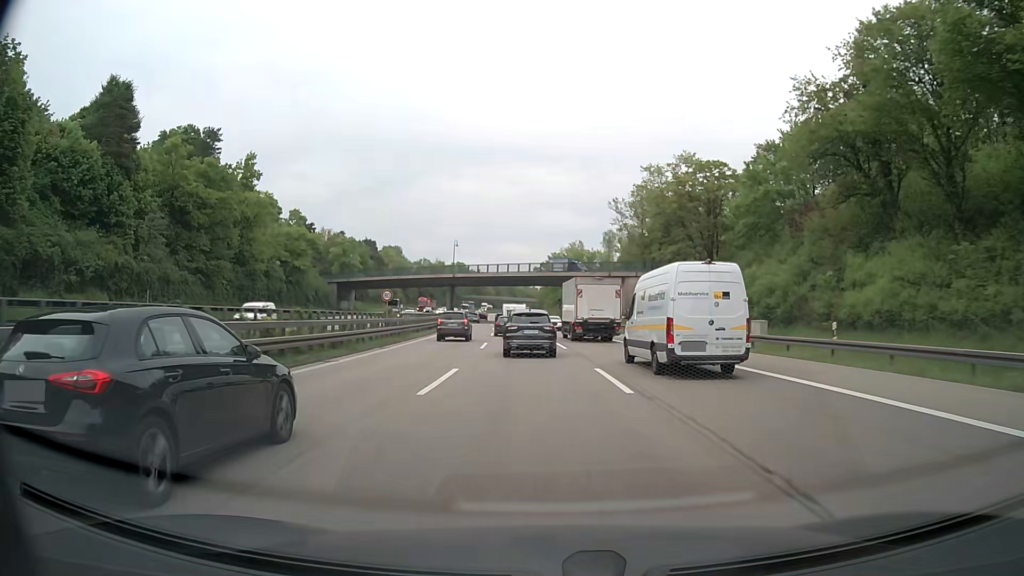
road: motorway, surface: asphalt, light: Day
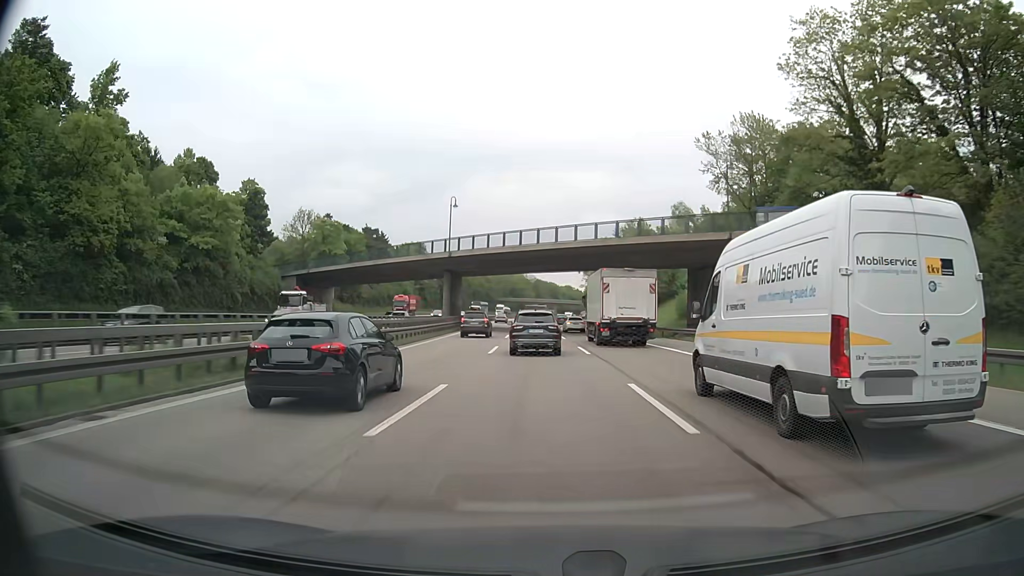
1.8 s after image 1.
(-1.2, +40.6) m; -3°
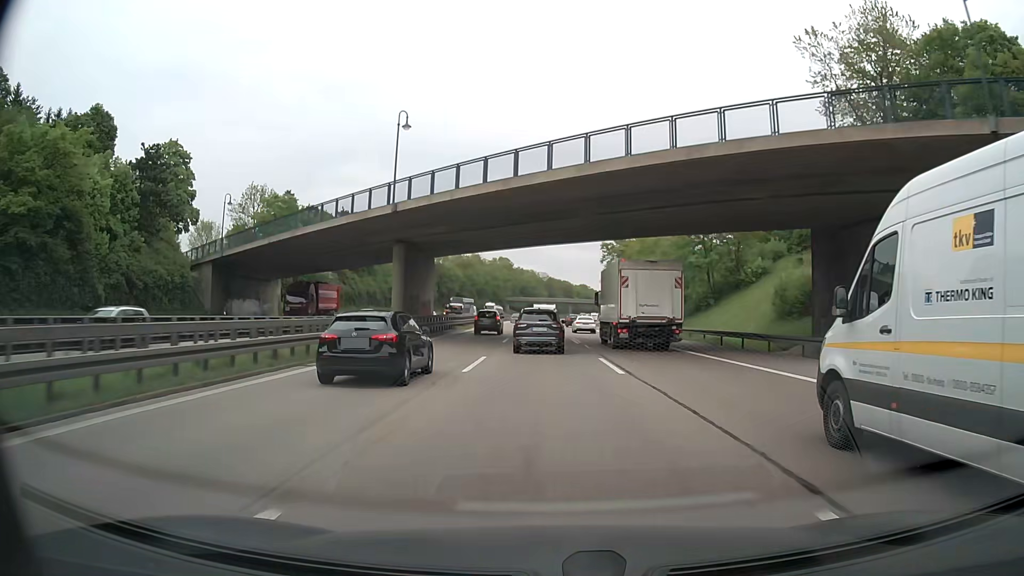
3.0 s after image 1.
(-0.4, +27.3) m; -1°
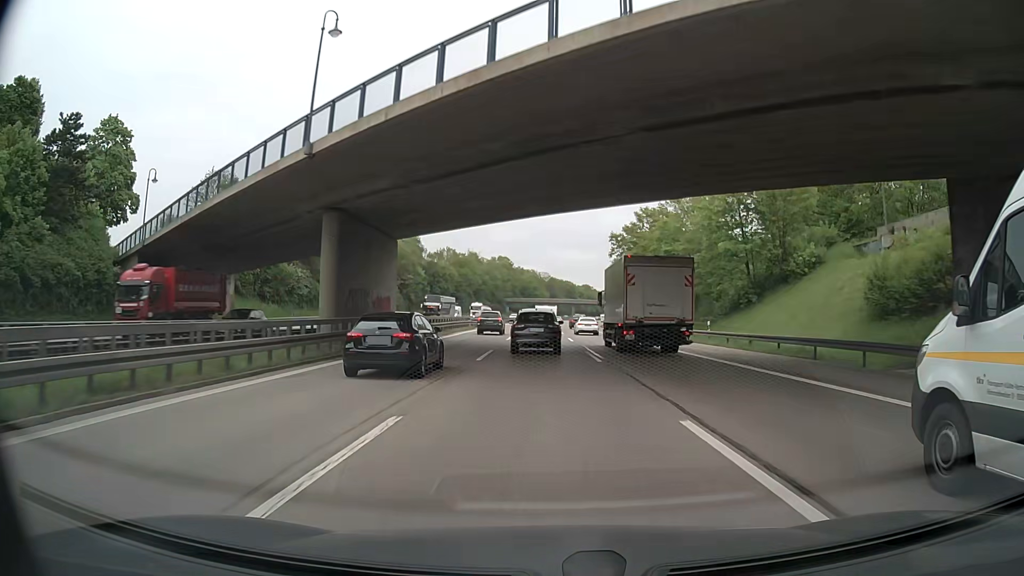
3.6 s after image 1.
(-0.1, +13.4) m; 0°
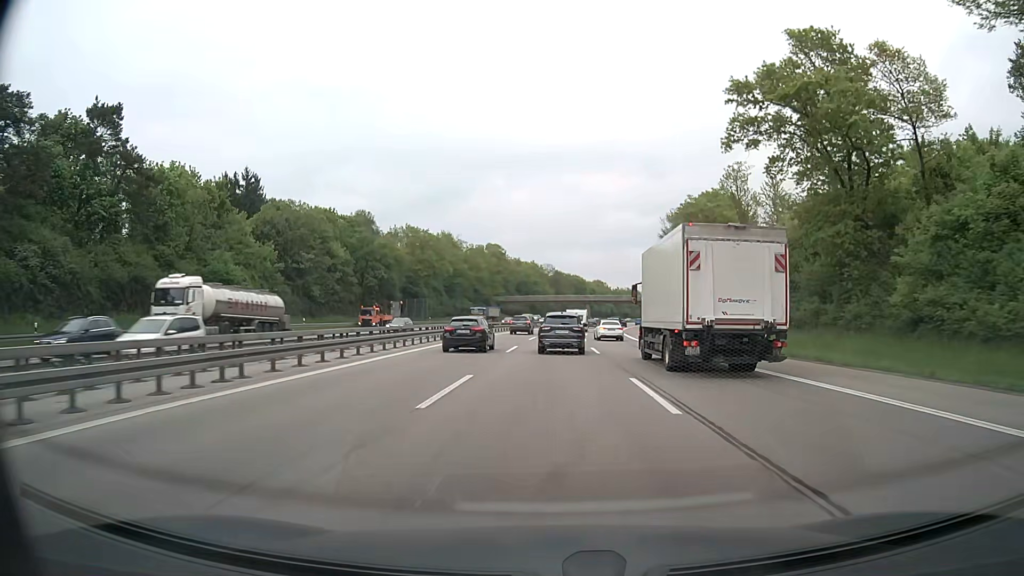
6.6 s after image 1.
(-0.7, +64.8) m; 0°
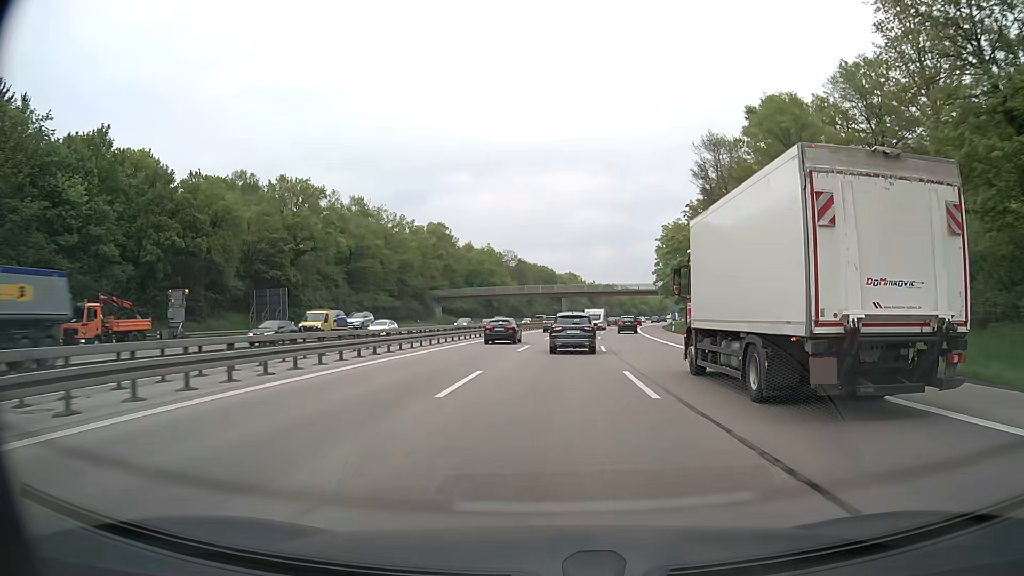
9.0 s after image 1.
(+1.0, +52.2) m; +3°
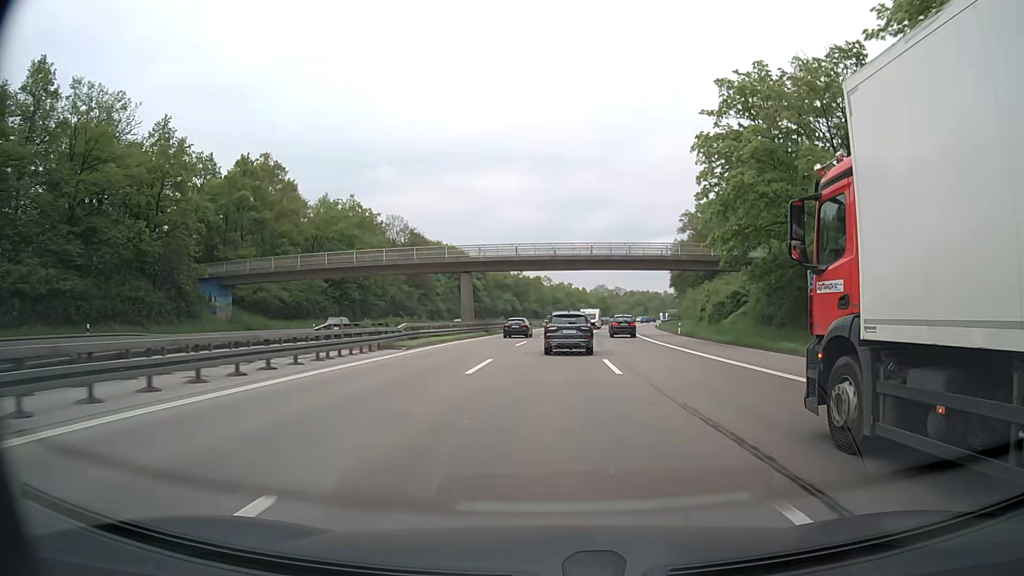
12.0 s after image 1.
(+3.2, +66.6) m; +6°
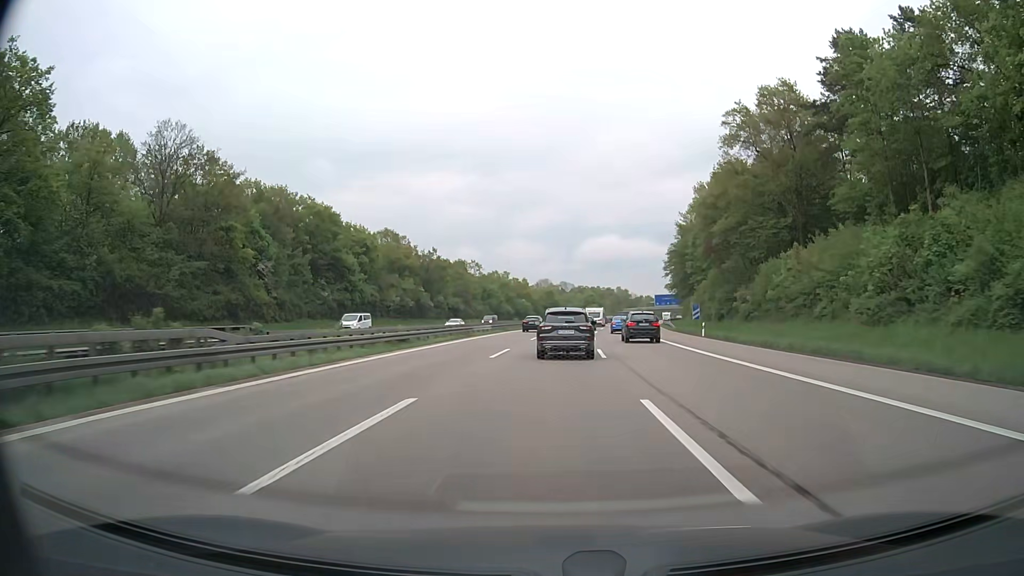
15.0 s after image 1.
(+2.9, +65.3) m; +5°
(0, +10) (0, +20) (+1, +30) (+1, +40) (+2, +50) (+2, +60) (+3, +70) (+4, +80) (+6, +90) (+7, +100) m
